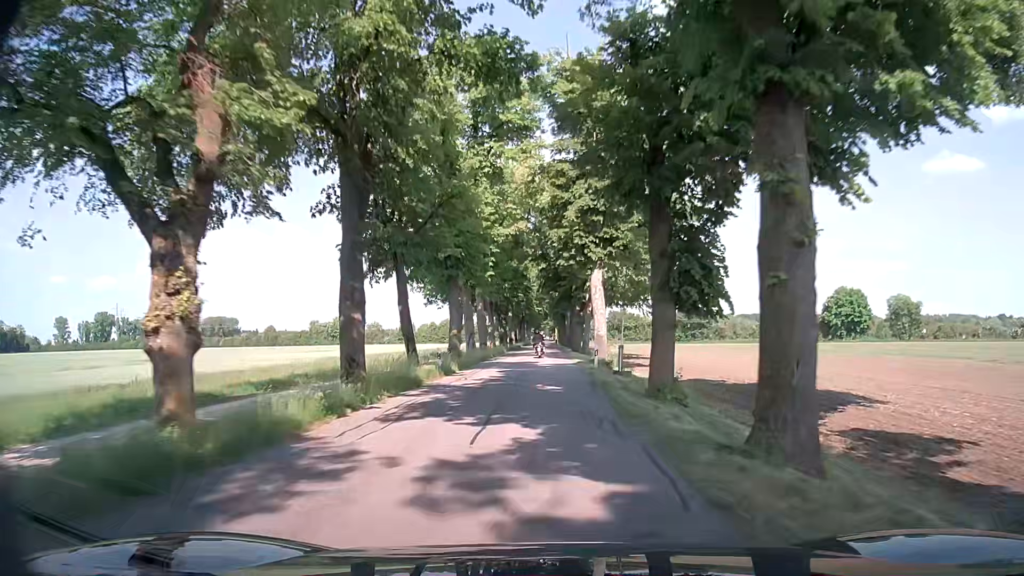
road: tertiary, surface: asphalt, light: Day
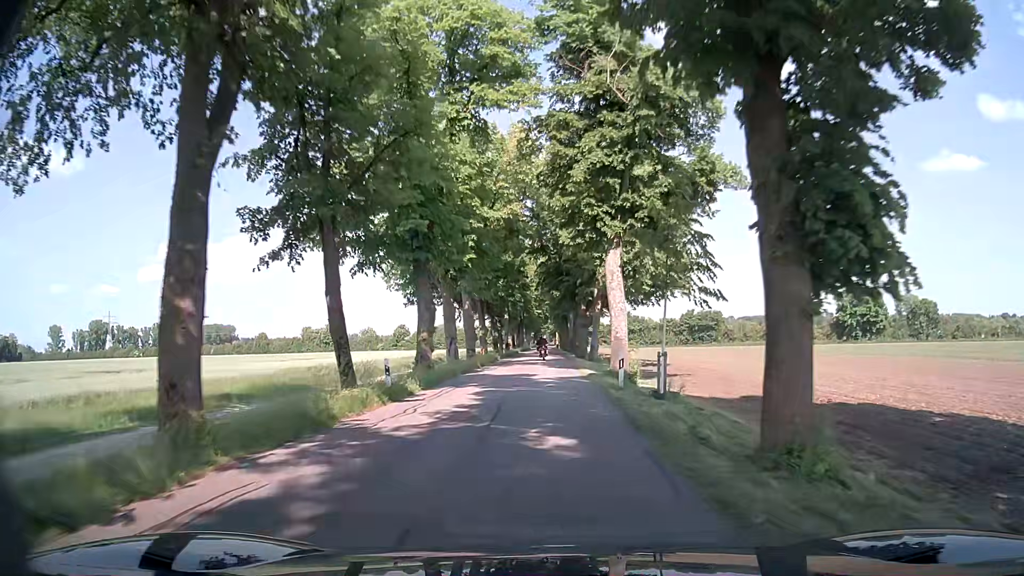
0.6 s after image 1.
(0.0, +8.8) m; 0°
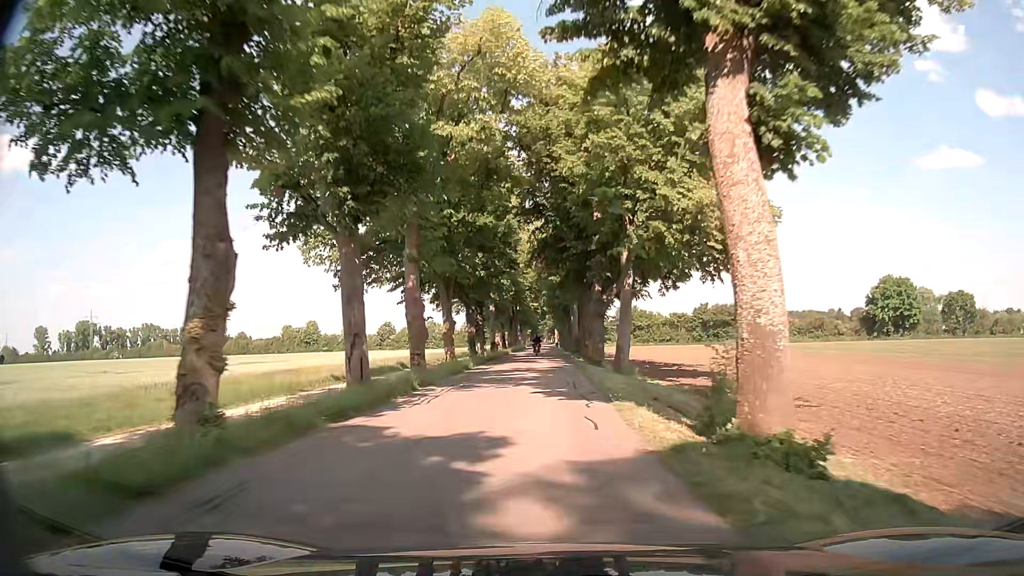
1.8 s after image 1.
(+0.1, +17.5) m; +1°
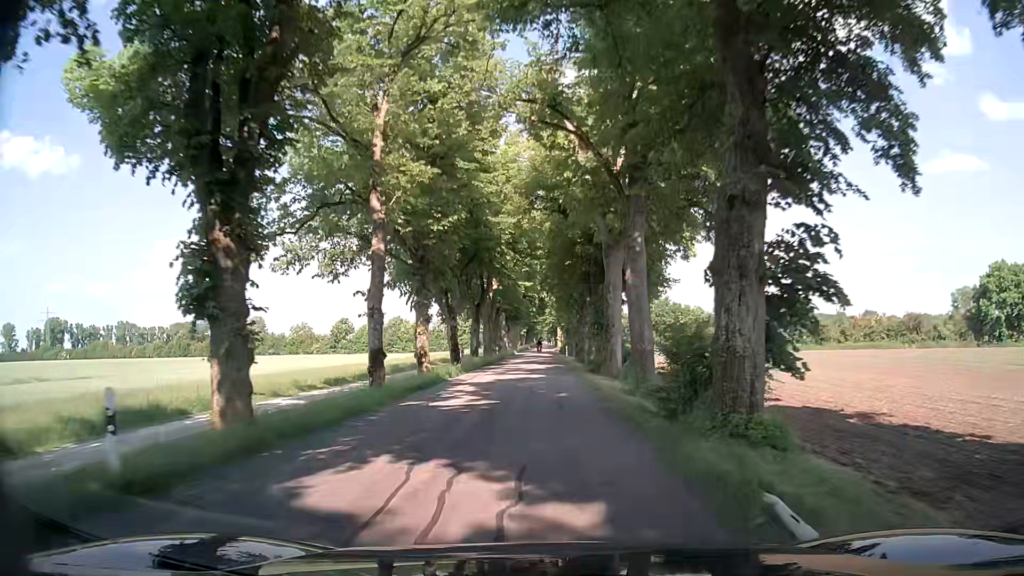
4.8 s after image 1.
(-0.4, +42.4) m; -1°
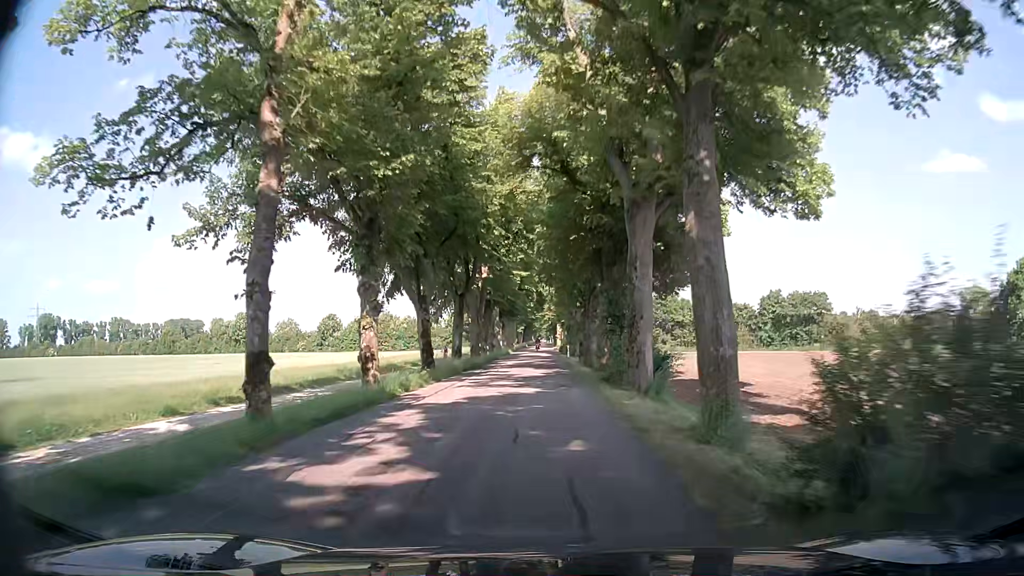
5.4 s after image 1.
(0.0, +8.4) m; +1°
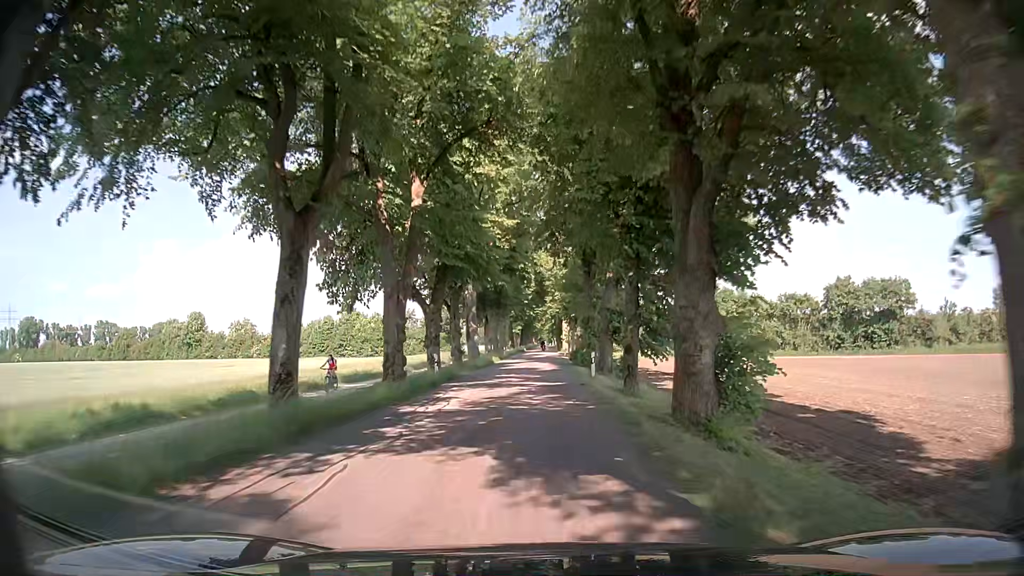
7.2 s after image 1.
(-0.3, +25.7) m; 0°
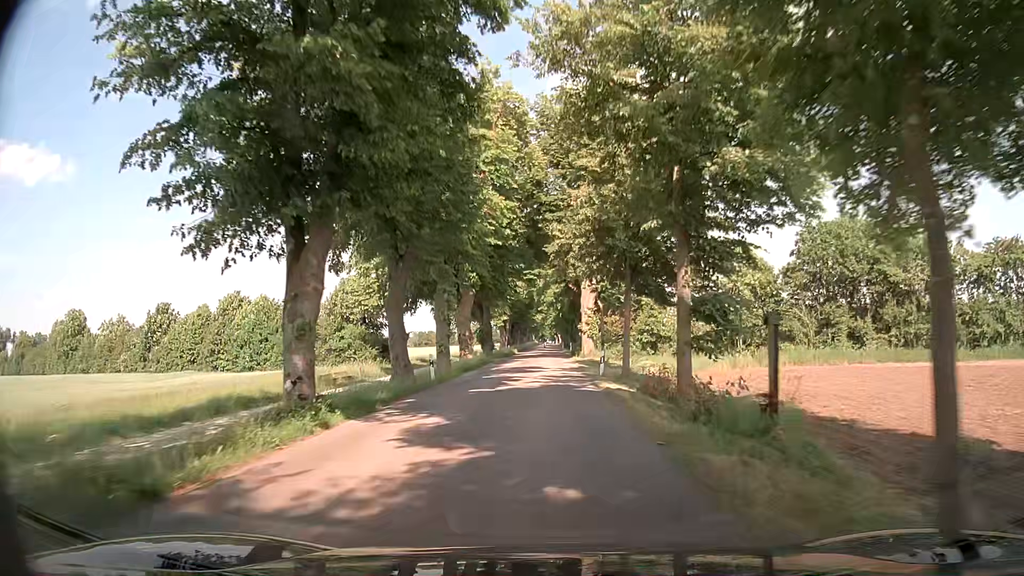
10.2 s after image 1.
(-0.1, +44.2) m; 0°
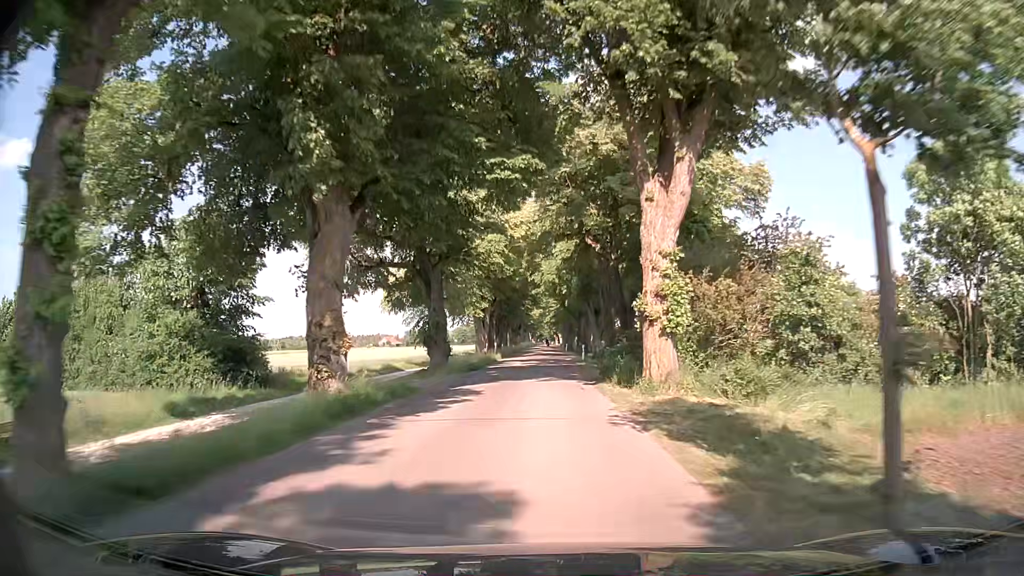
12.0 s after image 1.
(-0.1, +26.9) m; +2°
(0, +10) (0, +20) (-1, +30) (-1, +40) (-1, +50) (-1, +60) (-1, +70) (-2, +80) (-2, +90) (-2, +100) m
